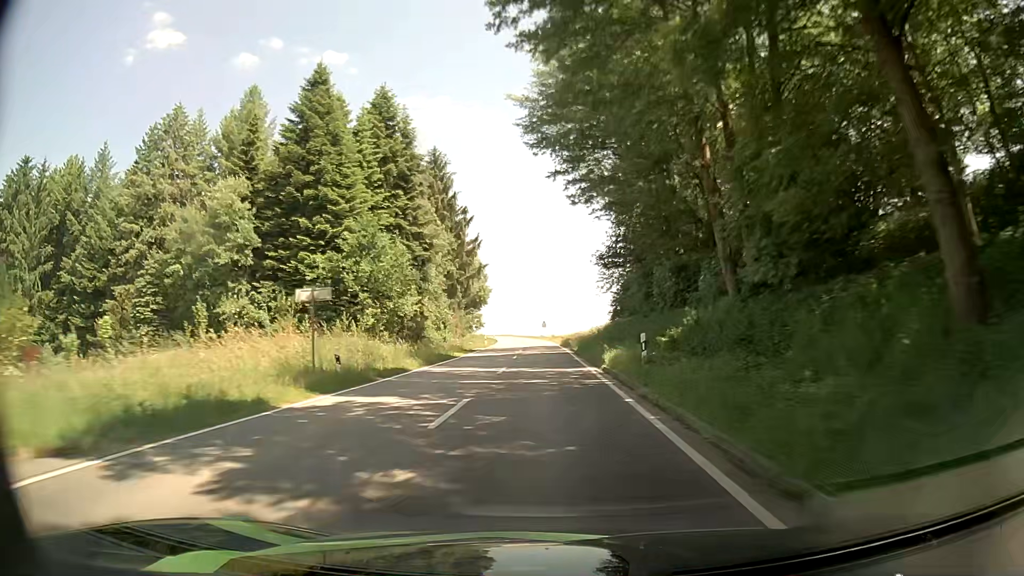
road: tertiary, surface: asphalt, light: Day
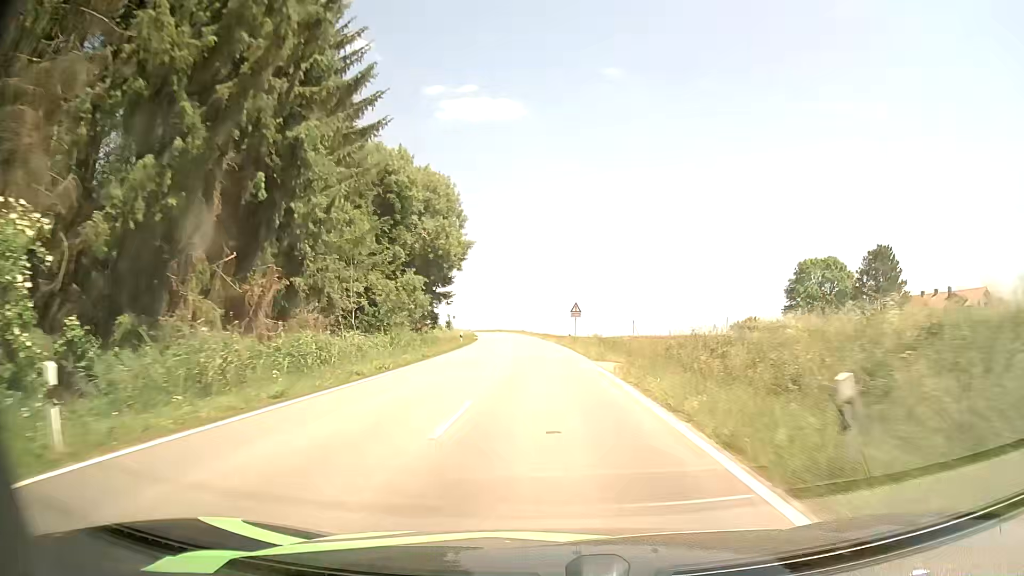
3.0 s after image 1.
(-0.9, +63.0) m; -2°
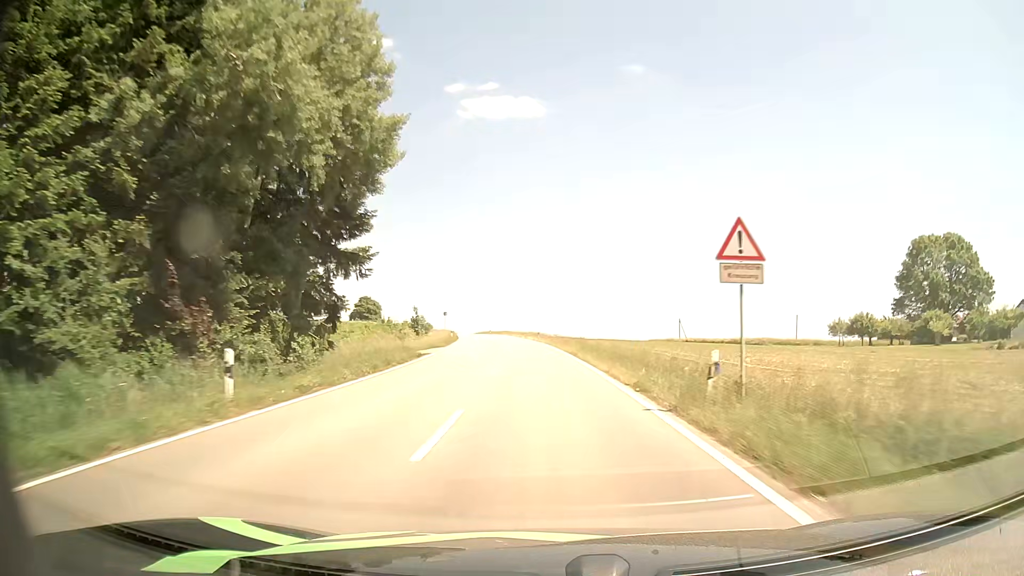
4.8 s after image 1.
(-0.9, +38.8) m; -2°
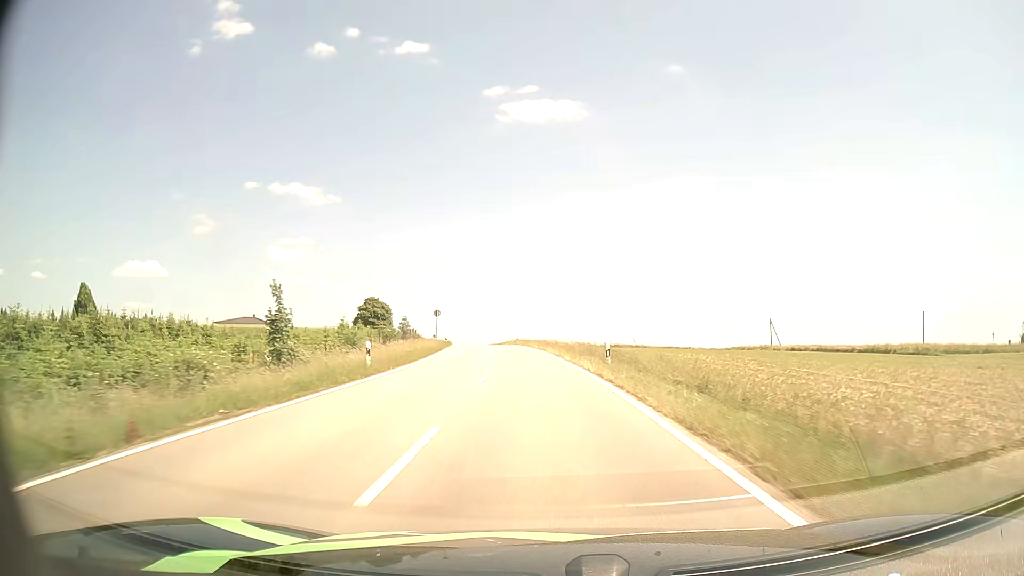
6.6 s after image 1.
(-1.3, +39.1) m; -4°
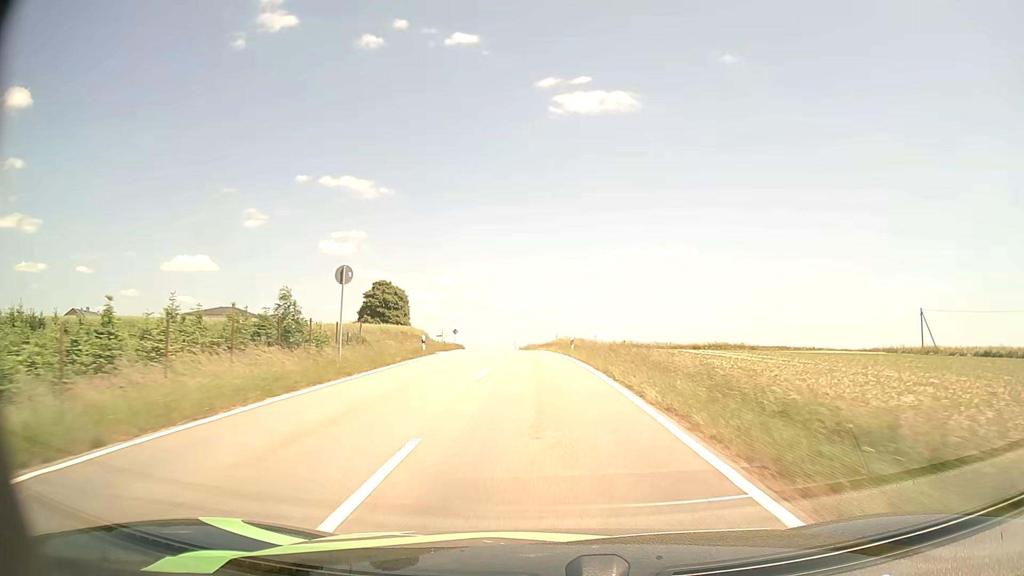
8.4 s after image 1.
(-1.5, +38.0) m; -5°
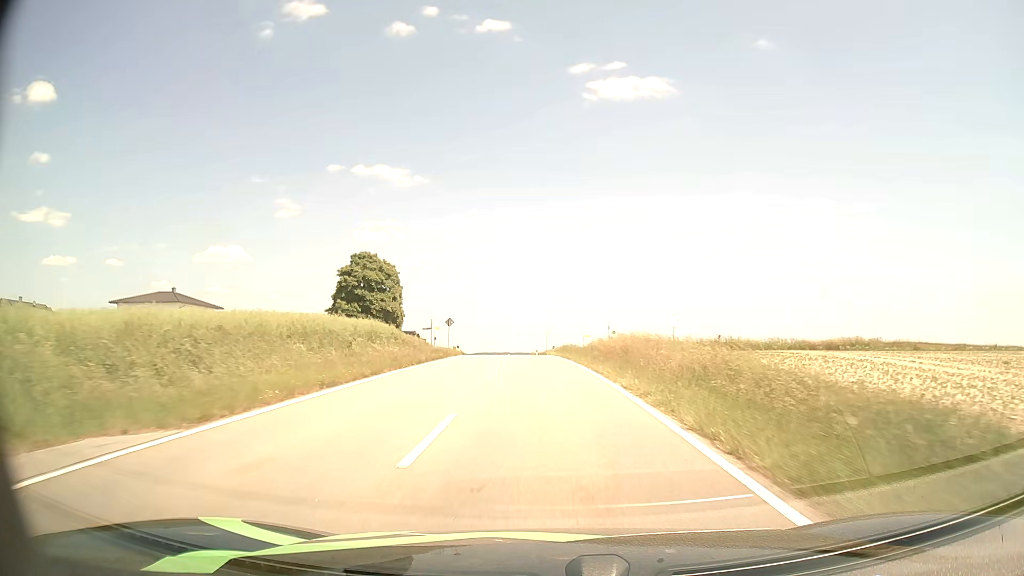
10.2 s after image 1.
(-1.1, +34.5) m; -3°
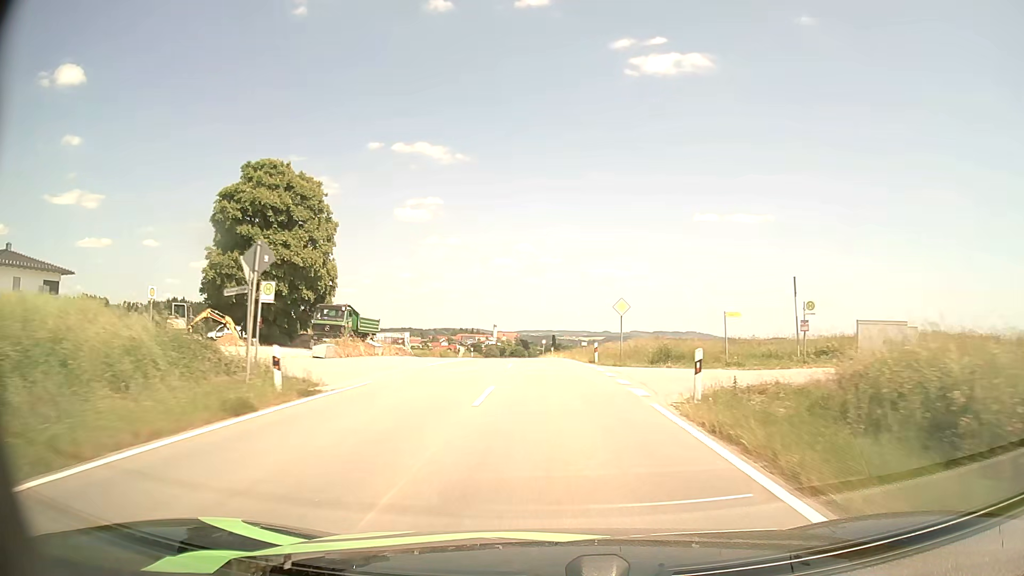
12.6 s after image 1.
(-1.4, +43.9) m; -4°
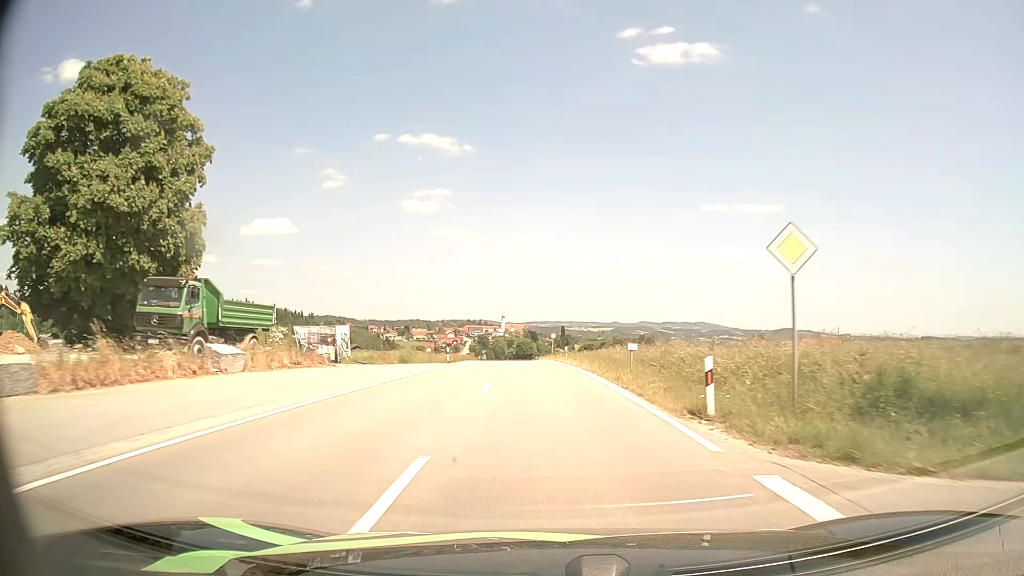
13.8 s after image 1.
(-0.2, +21.1) m; -1°
(0, +10) (0, +20) (0, +30) (-1, +40) (-1, +50) (-2, +60) (-2, +70) (-3, +80) (-4, +90) (-4, +100) m
